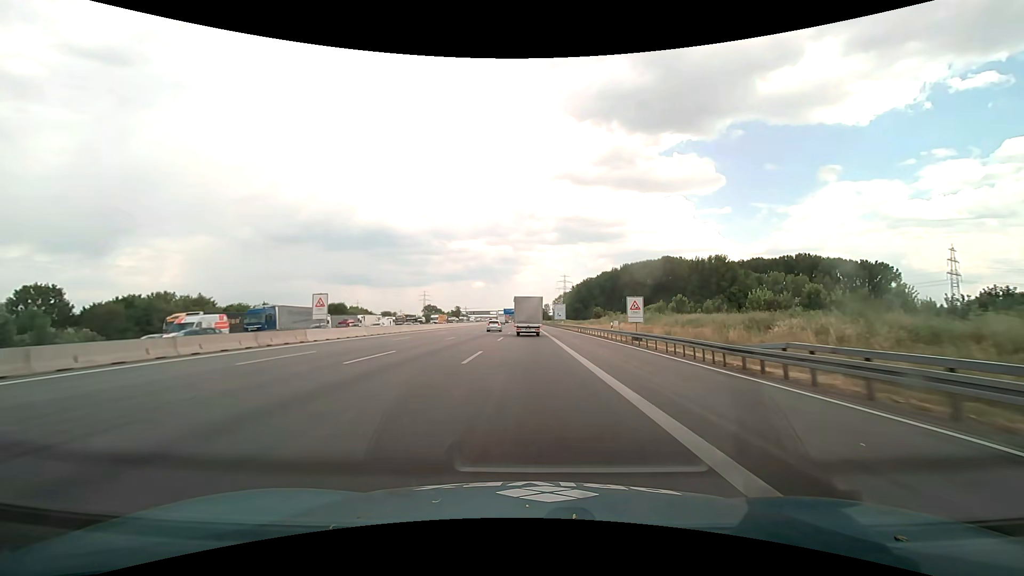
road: motorway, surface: asphalt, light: Day
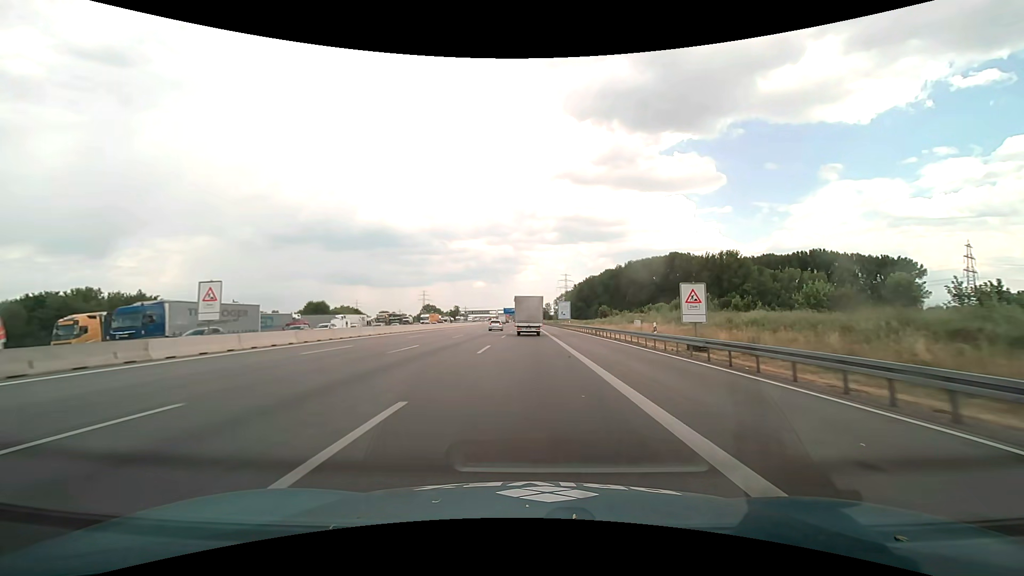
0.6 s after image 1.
(0.0, +13.6) m; 0°
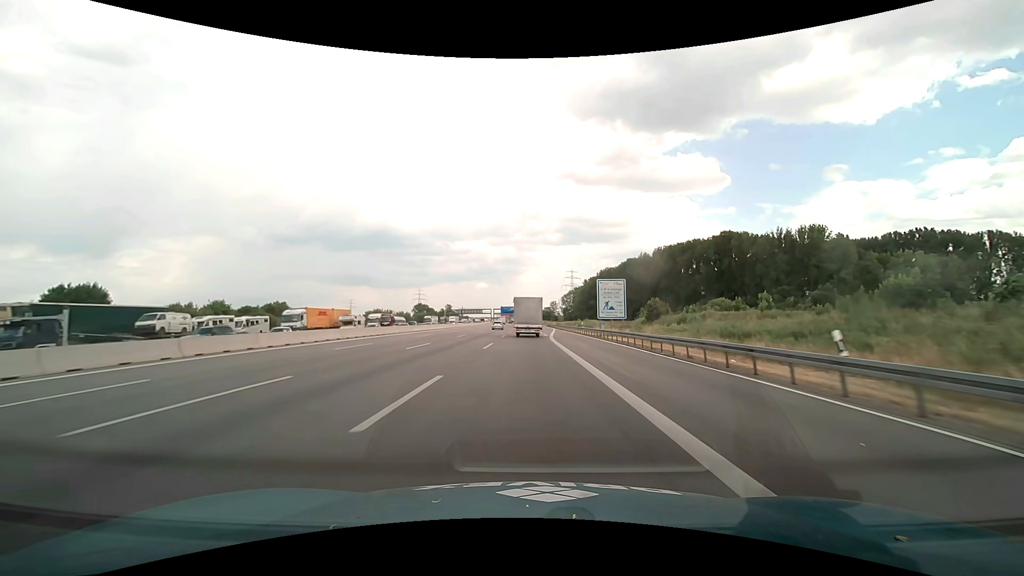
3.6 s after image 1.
(-0.2, +68.3) m; 0°
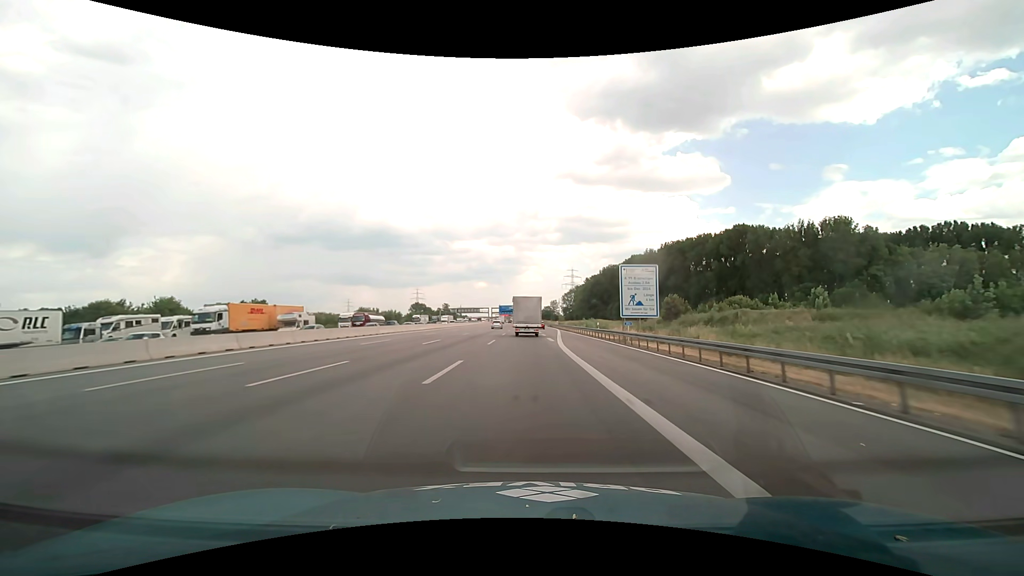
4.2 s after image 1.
(0.0, +13.8) m; 0°
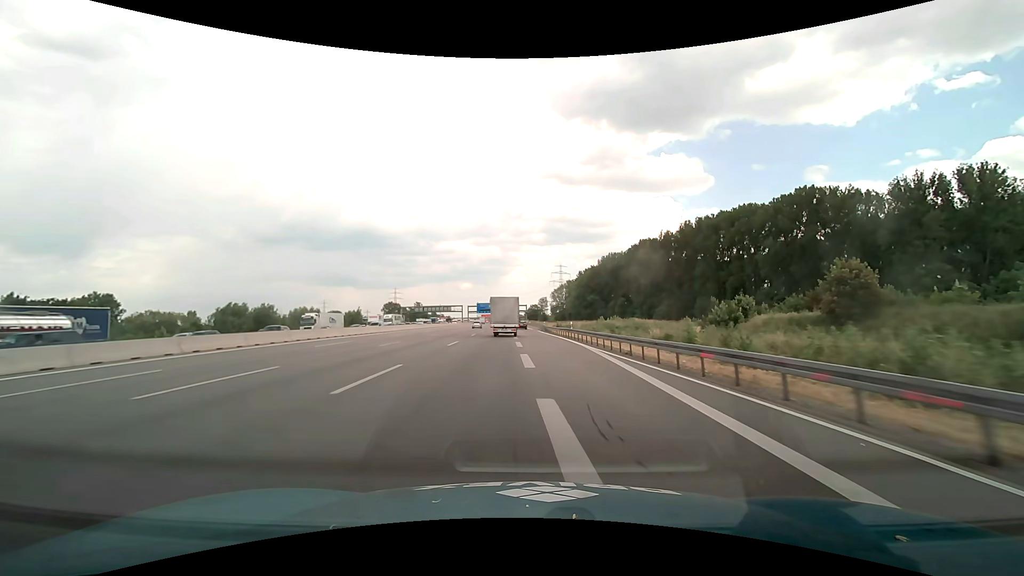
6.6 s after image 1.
(+0.7, +55.4) m; +2°
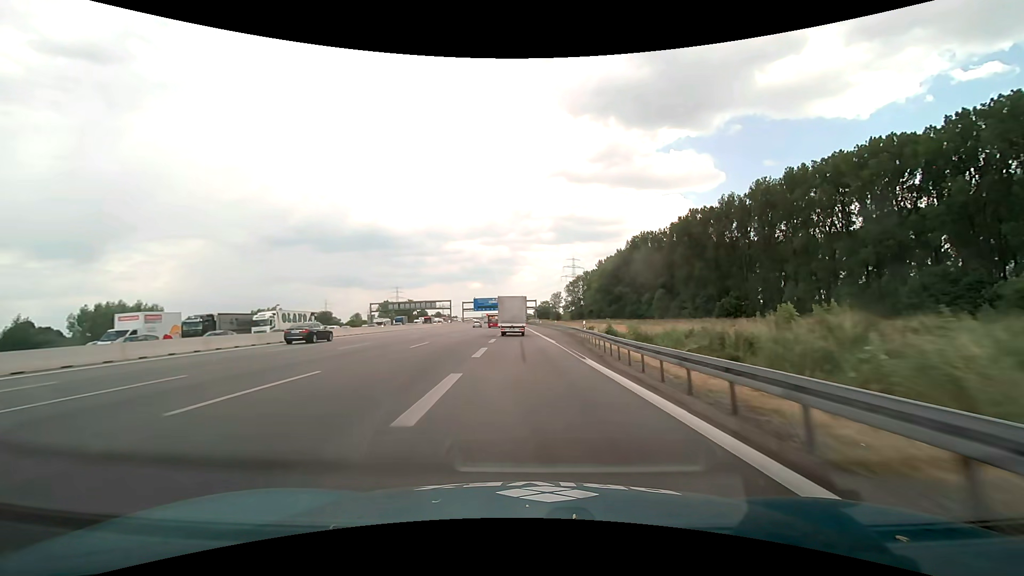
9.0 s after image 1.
(-0.2, +56.0) m; -1°
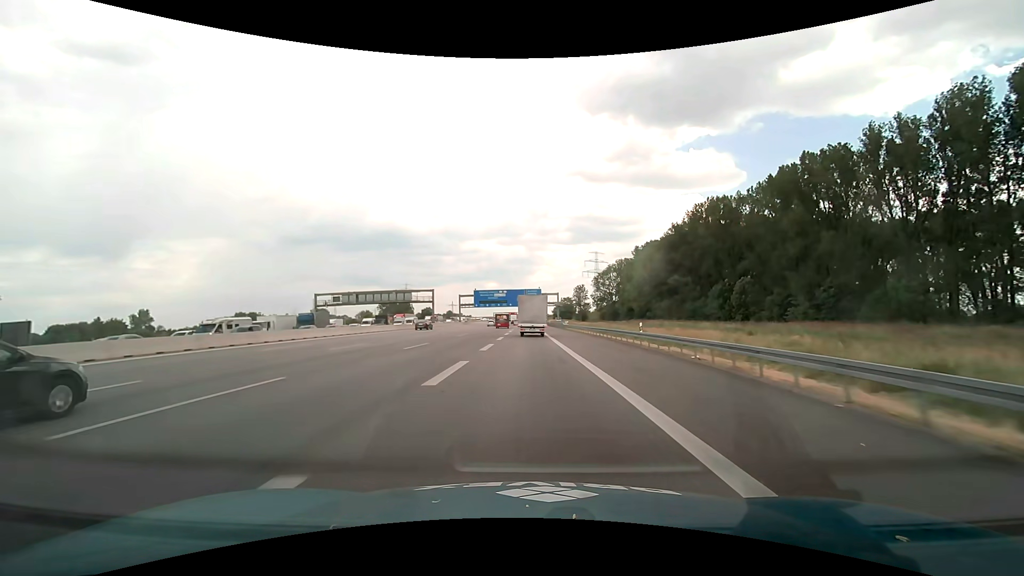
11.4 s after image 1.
(-1.1, +55.8) m; -2°
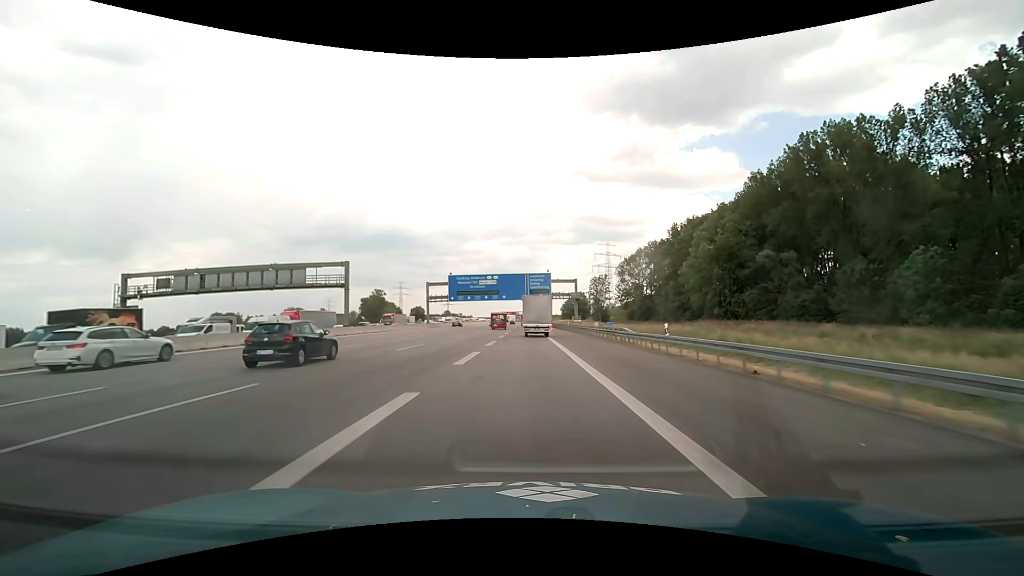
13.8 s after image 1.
(-0.1, +55.0) m; 0°
(0, +10) (0, +20) (0, +30) (0, +40) (0, +50) (0, +60) (0, +70) (+1, +80) (+1, +90) (+1, +100) m
